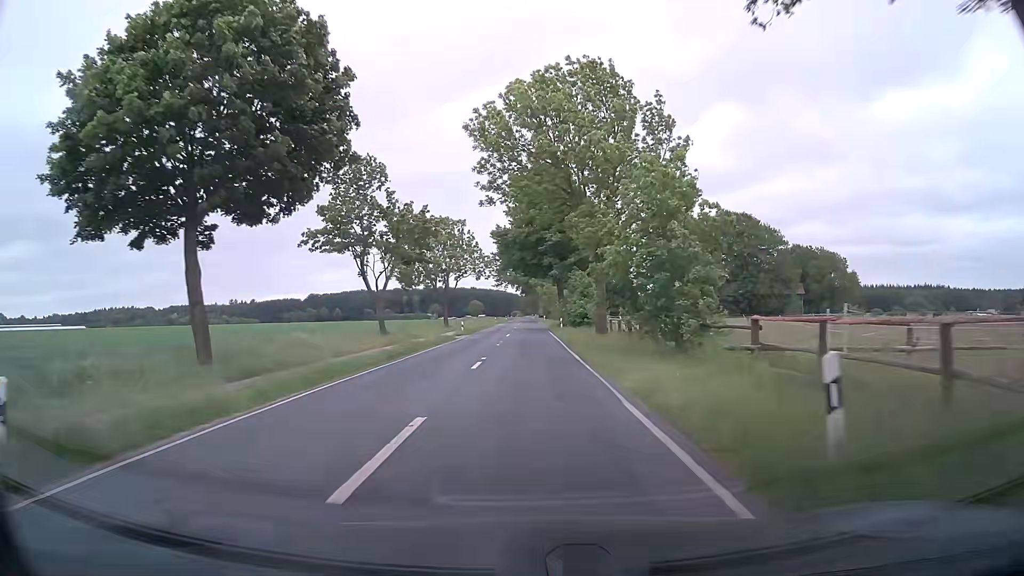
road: tertiary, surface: asphalt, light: Day
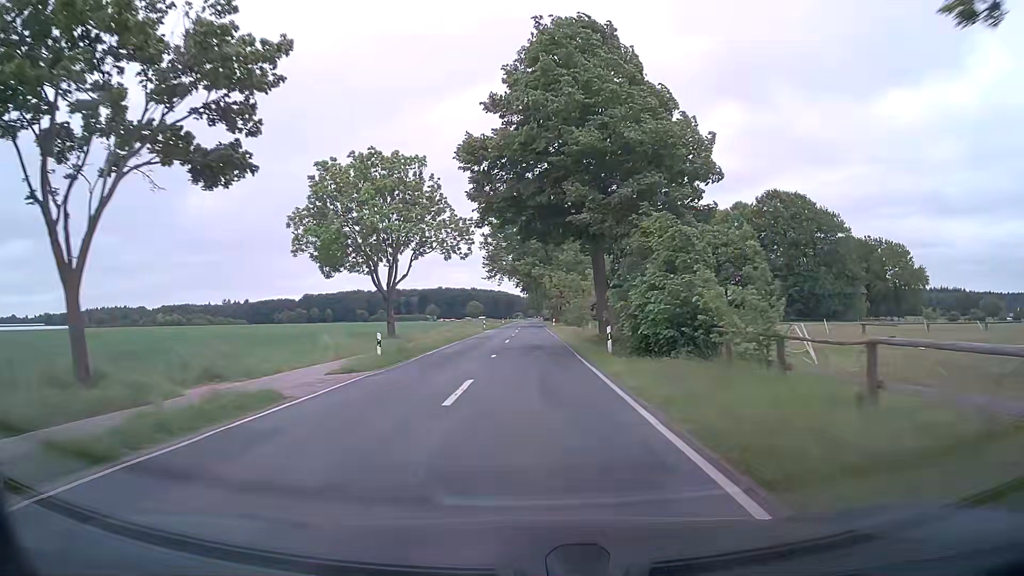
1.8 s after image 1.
(-0.5, +30.5) m; -1°
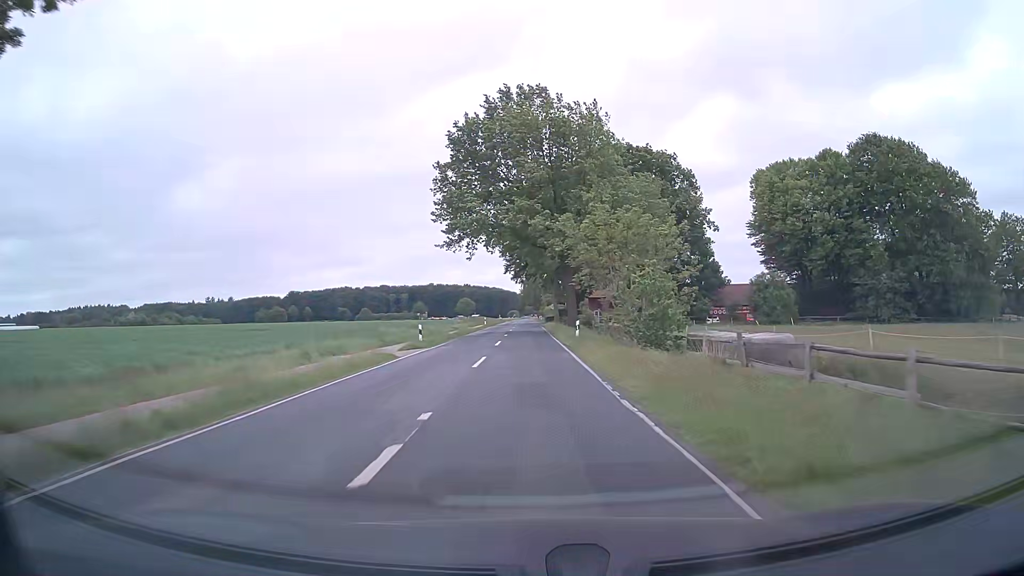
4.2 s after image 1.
(+0.3, +40.9) m; +1°
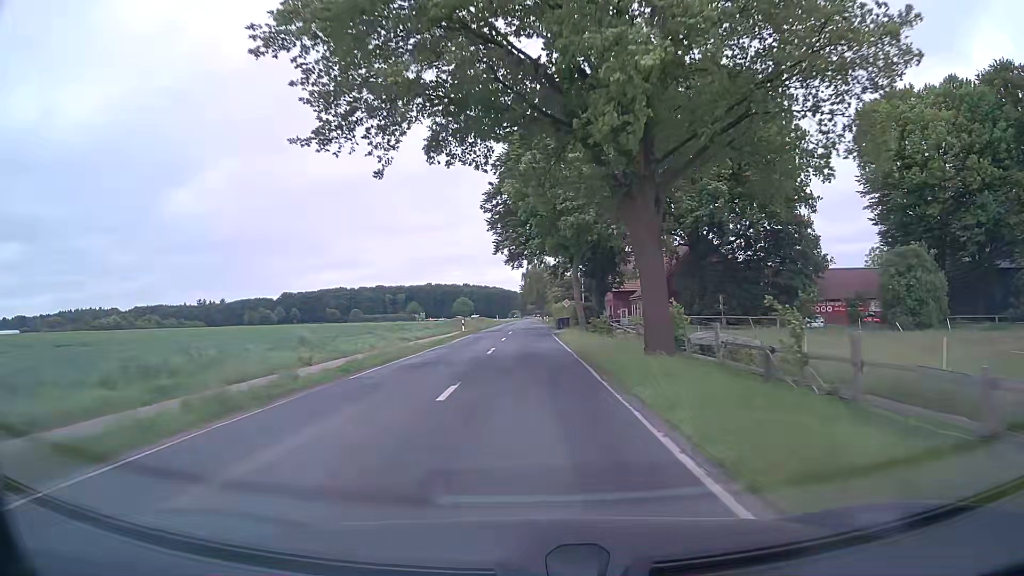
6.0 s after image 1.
(-0.3, +30.6) m; -1°
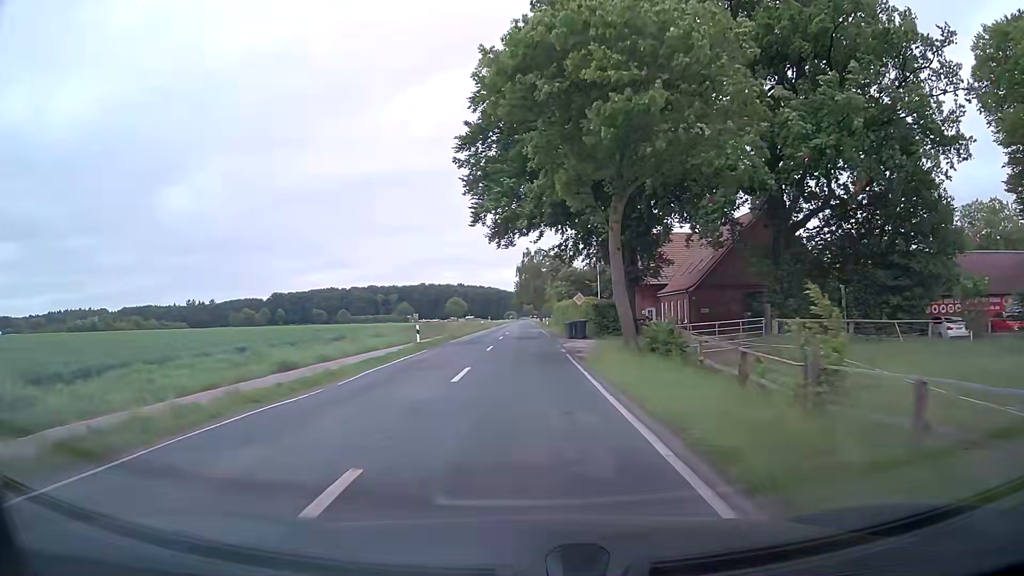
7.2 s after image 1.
(+0.1, +20.6) m; +1°
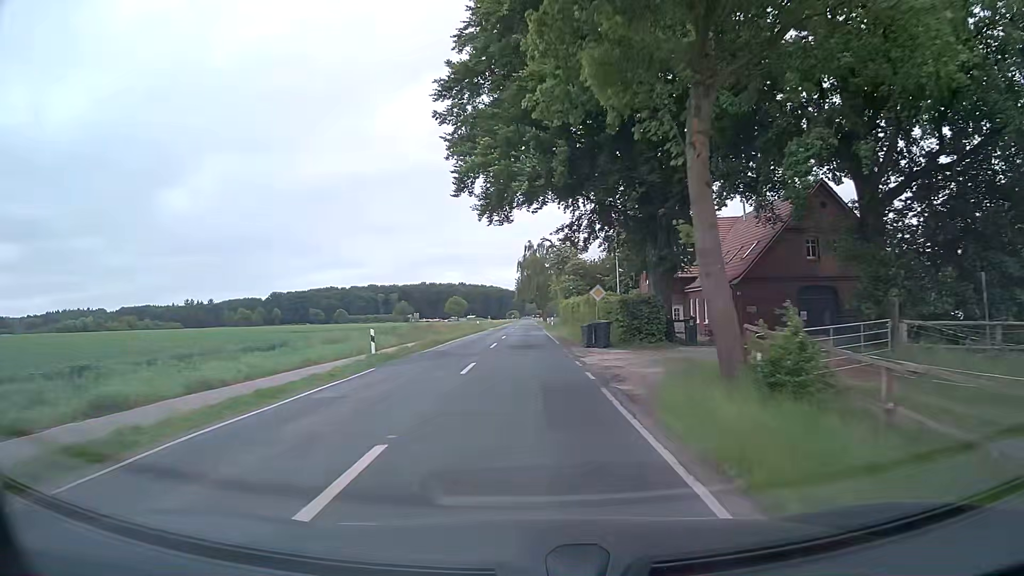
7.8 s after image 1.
(-0.1, +10.4) m; -1°
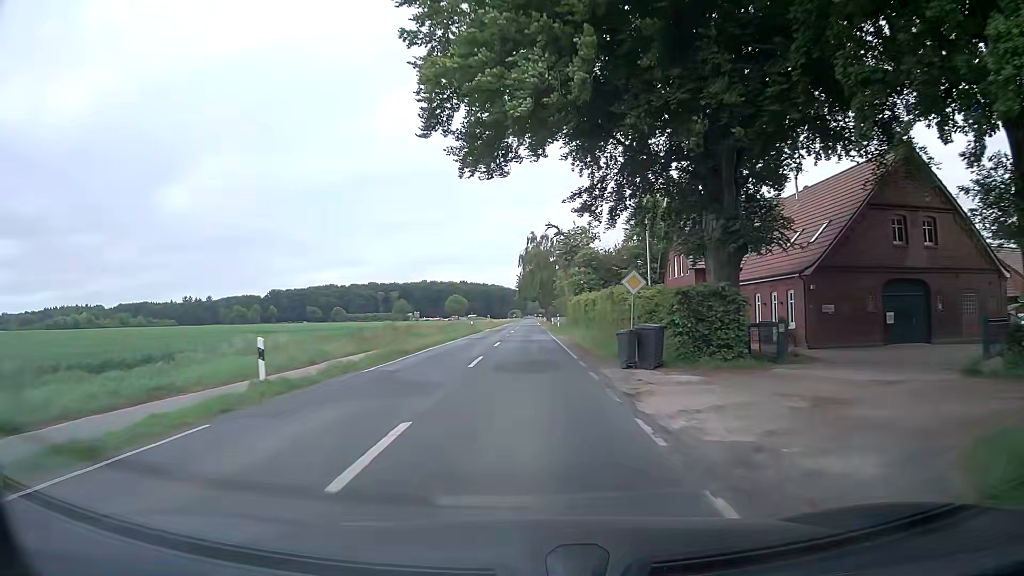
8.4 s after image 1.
(0.0, +10.4) m; 0°
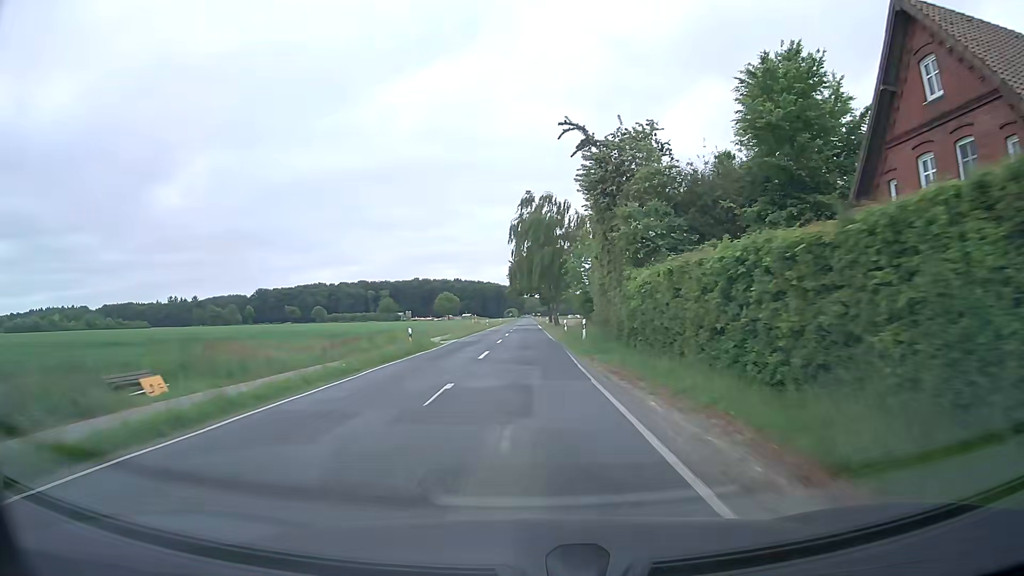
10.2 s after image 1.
(+0.1, +31.7) m; +1°
(0, +10) (0, +20) (0, +30) (0, +40) (0, +50) (-1, +60) (-1, +70) (-1, +80) (-1, +90) (-1, +100) m
